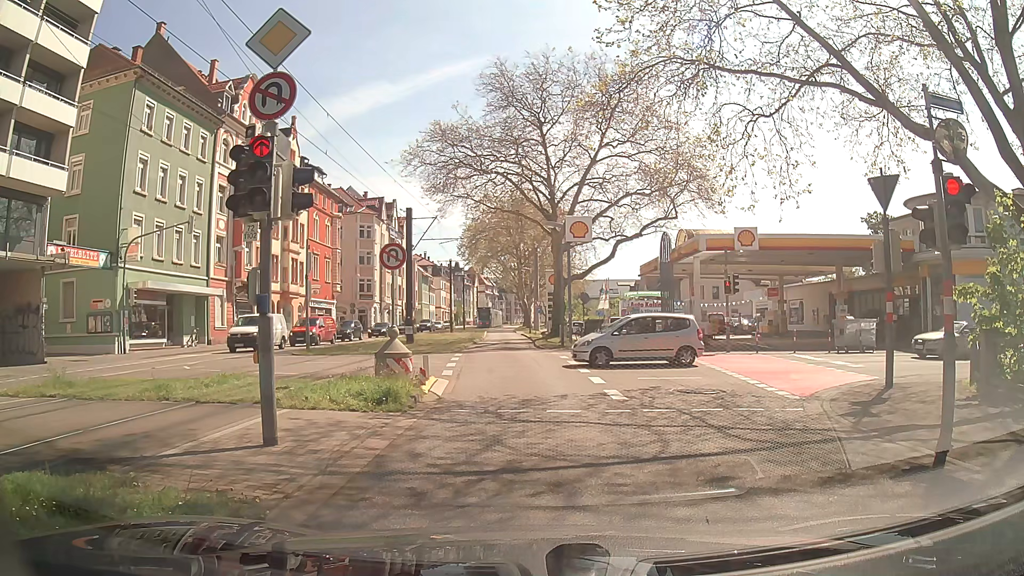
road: secondary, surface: asphalt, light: Day
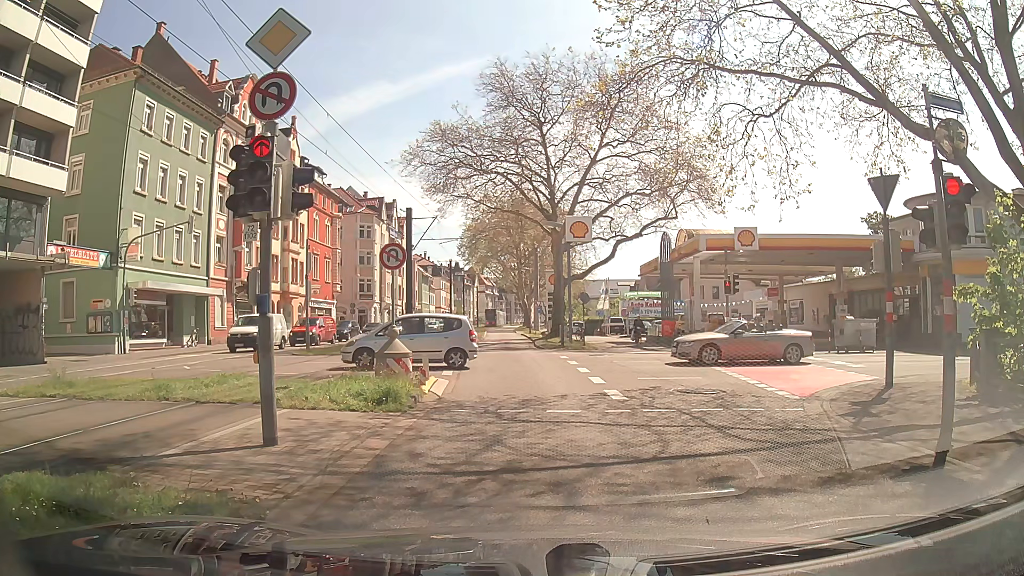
(0.0, 0.0) m; 0°
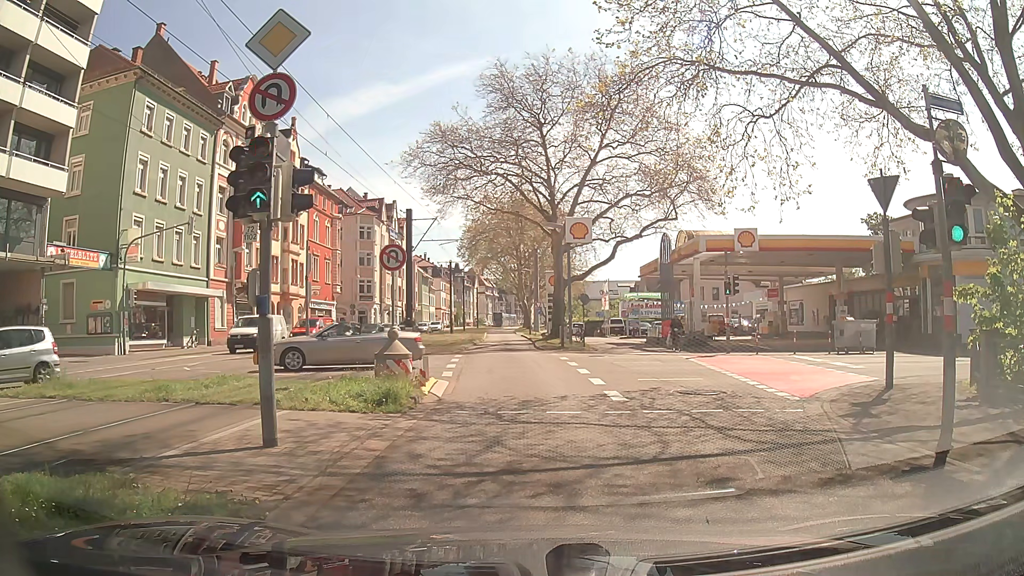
(0.0, +0.1) m; 0°
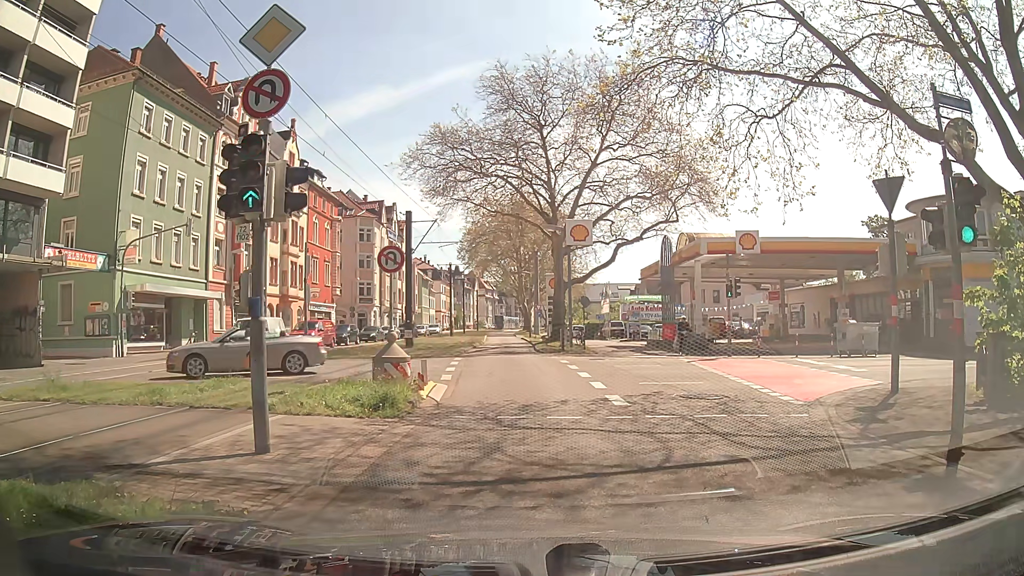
(0.0, +0.3) m; 0°
